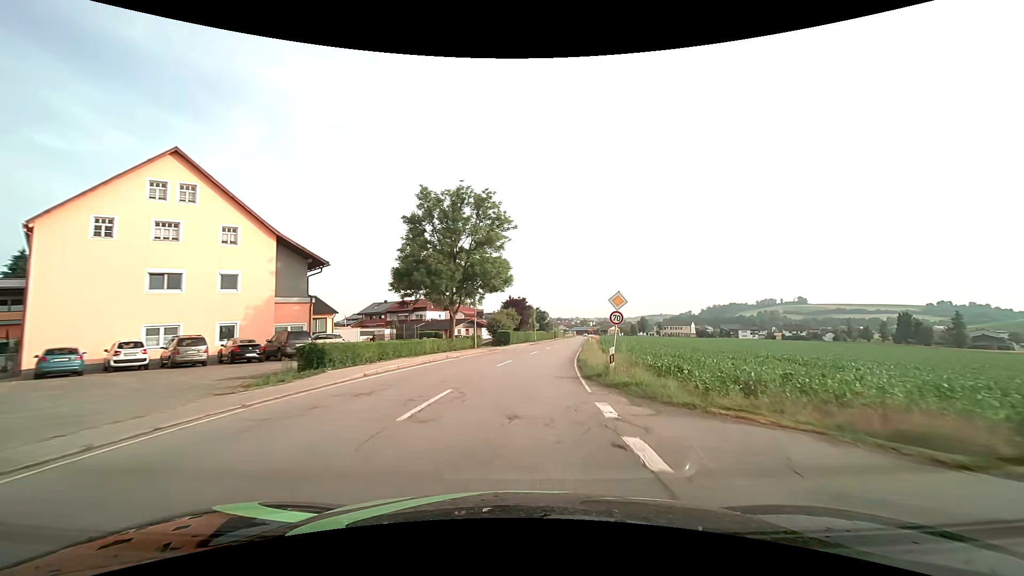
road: secondary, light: Day
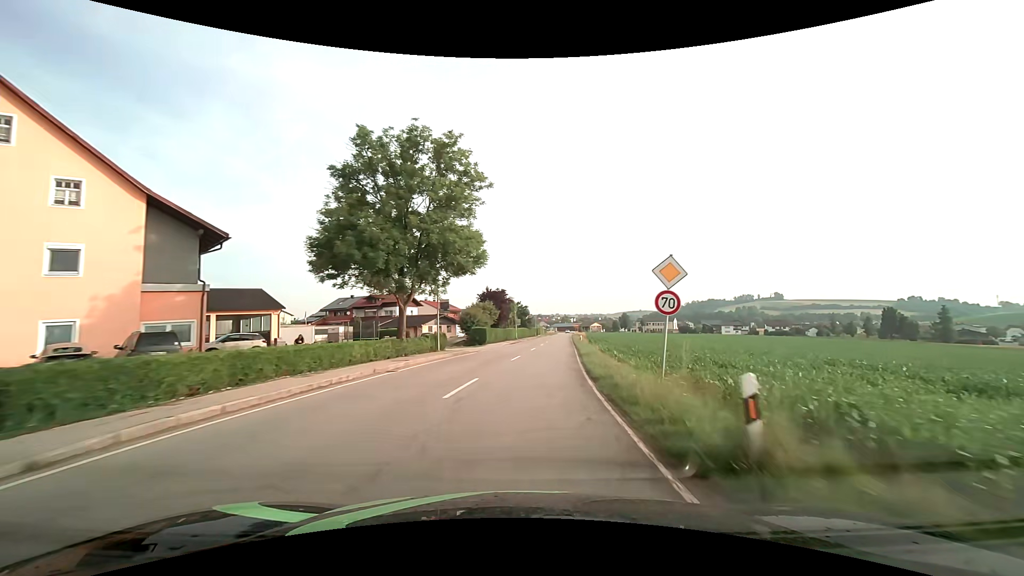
(+0.2, +9.8) m; +2°
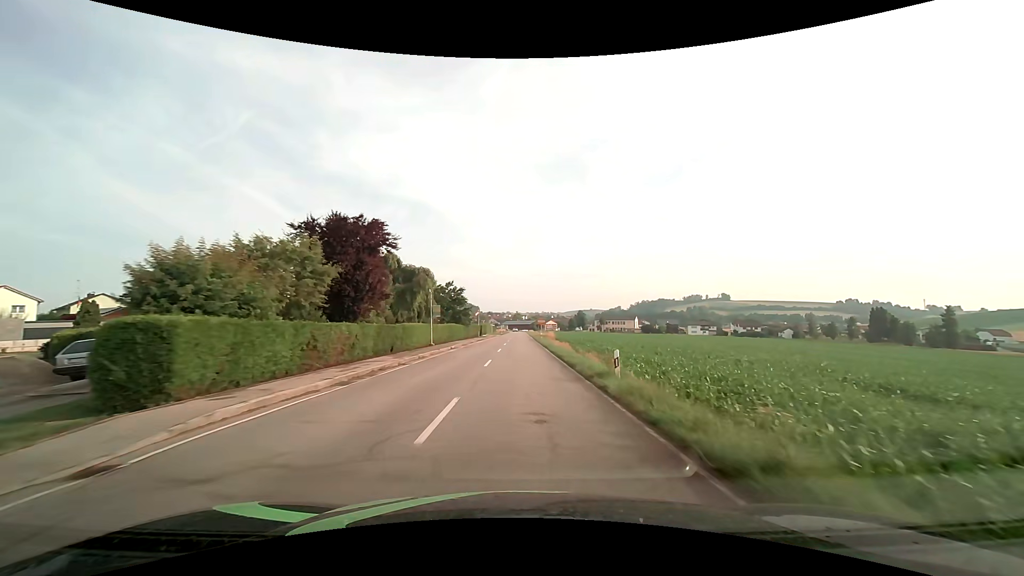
(+2.5, +39.3) m; +5°
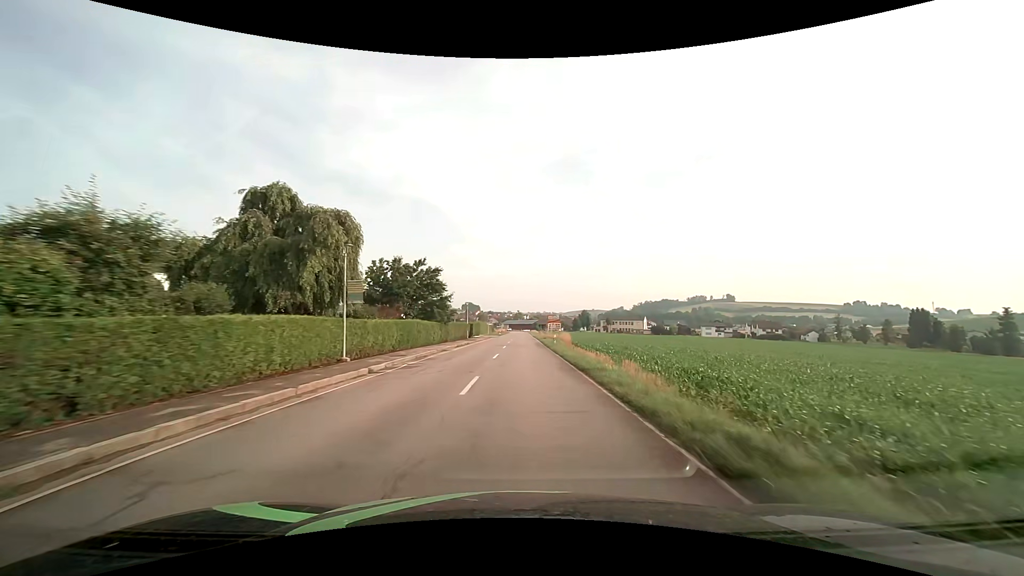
(0.0, +19.8) m; 0°
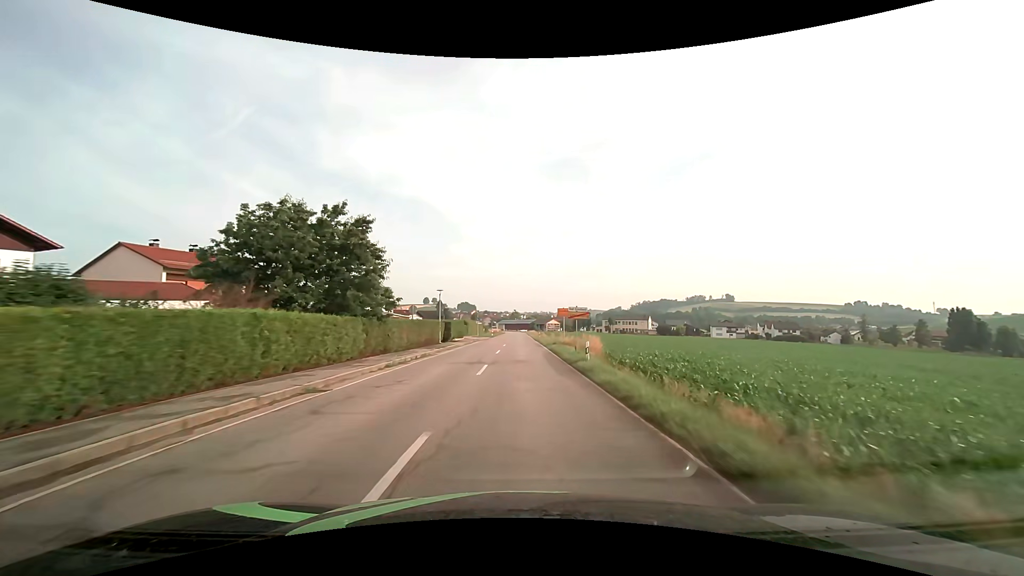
(+0.1, +19.4) m; 0°
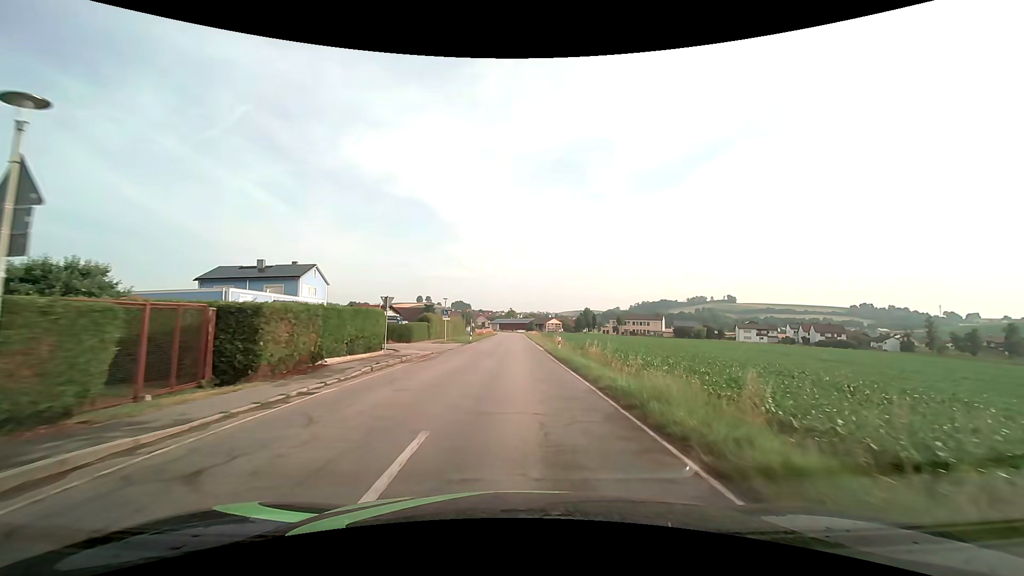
(+0.1, +35.3) m; 0°
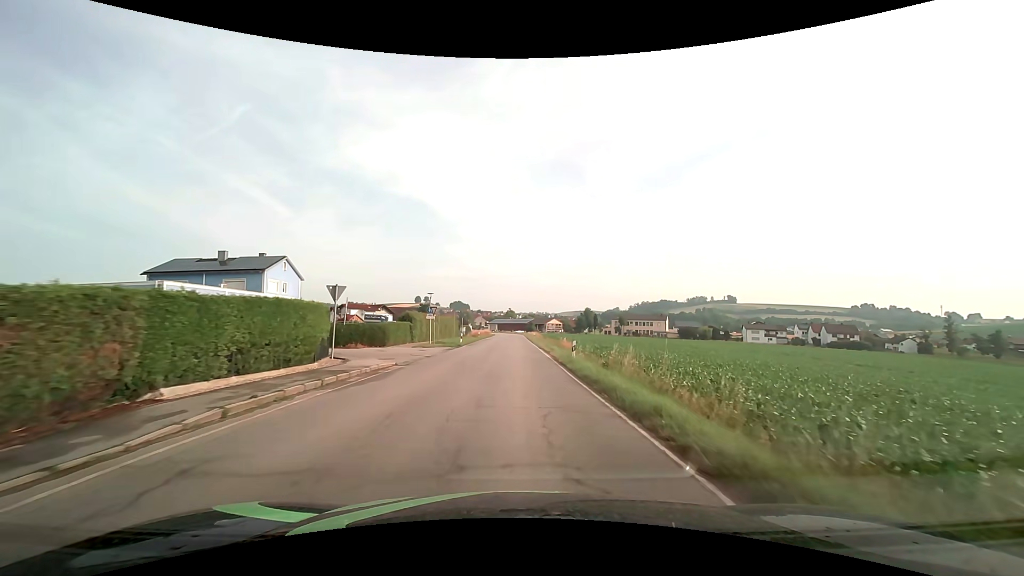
(0.0, +8.3) m; 0°
(0, +10) (0, +20) (0, +30) (0, +40) (0, +50) (0, +60) (0, +70) (0, +80) (0, +90) (0, +100) m
